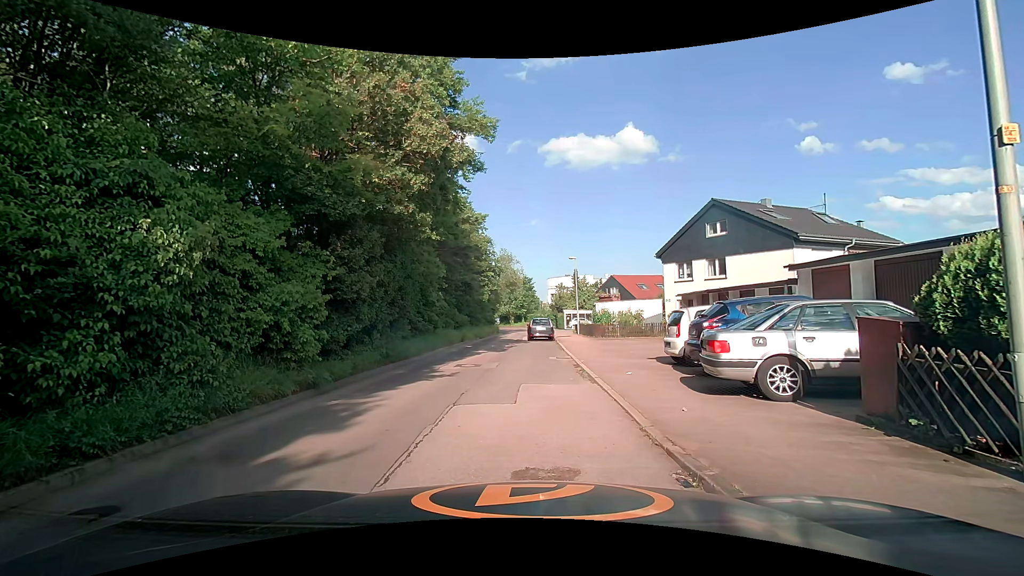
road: residential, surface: asphalt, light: Day
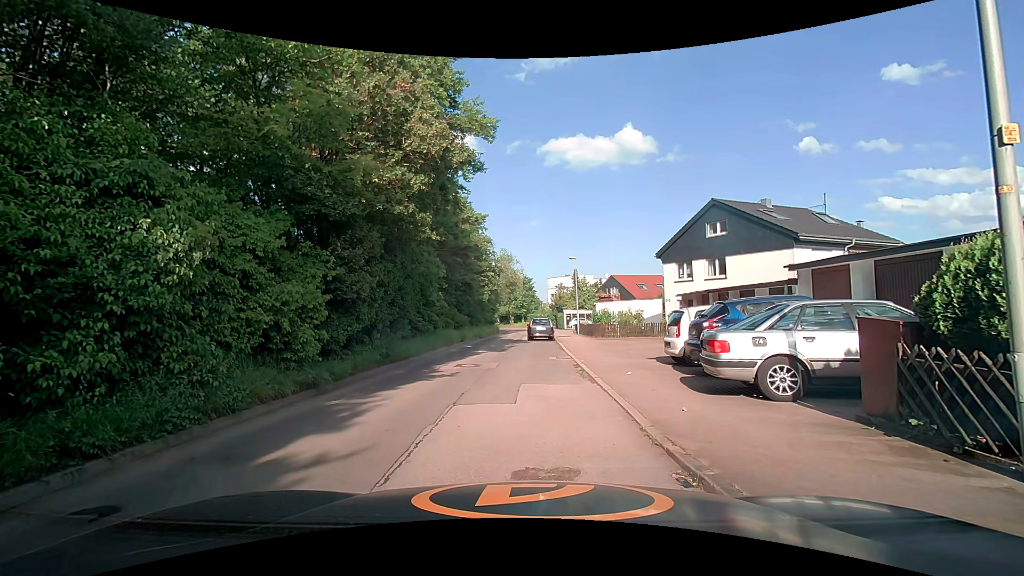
(0.0, 0.0) m; 0°
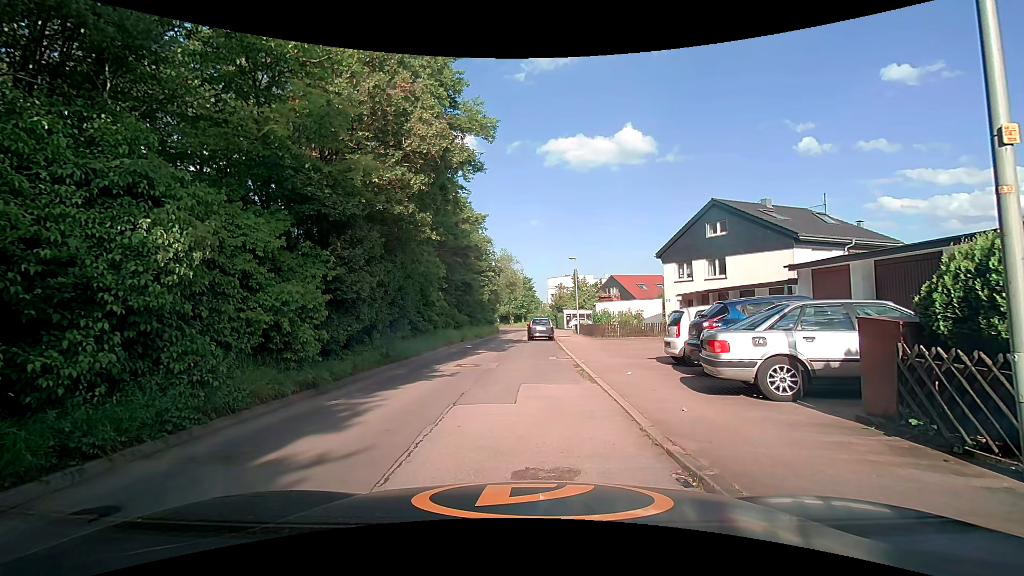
(0.0, 0.0) m; 0°
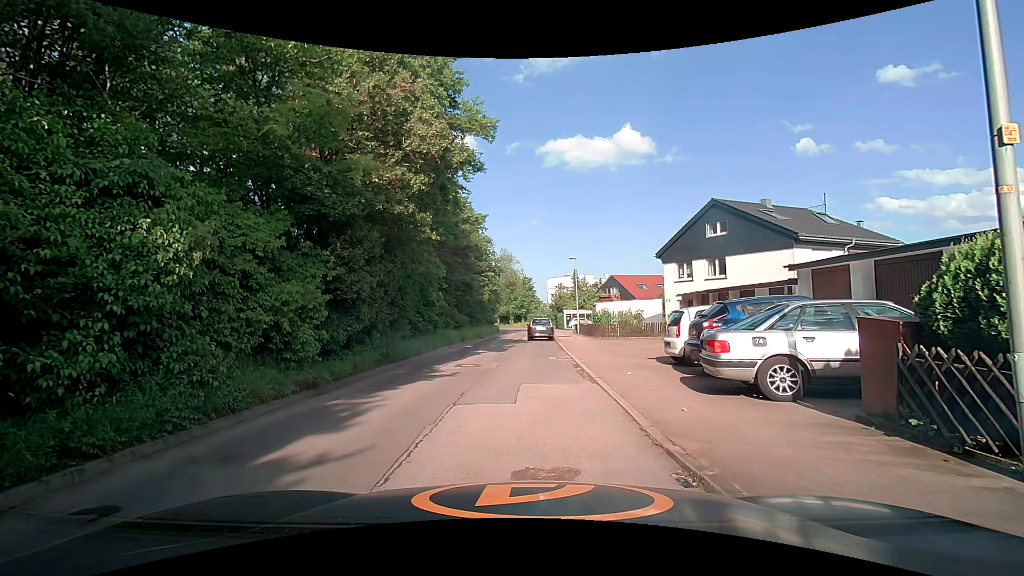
(0.0, 0.0) m; 0°
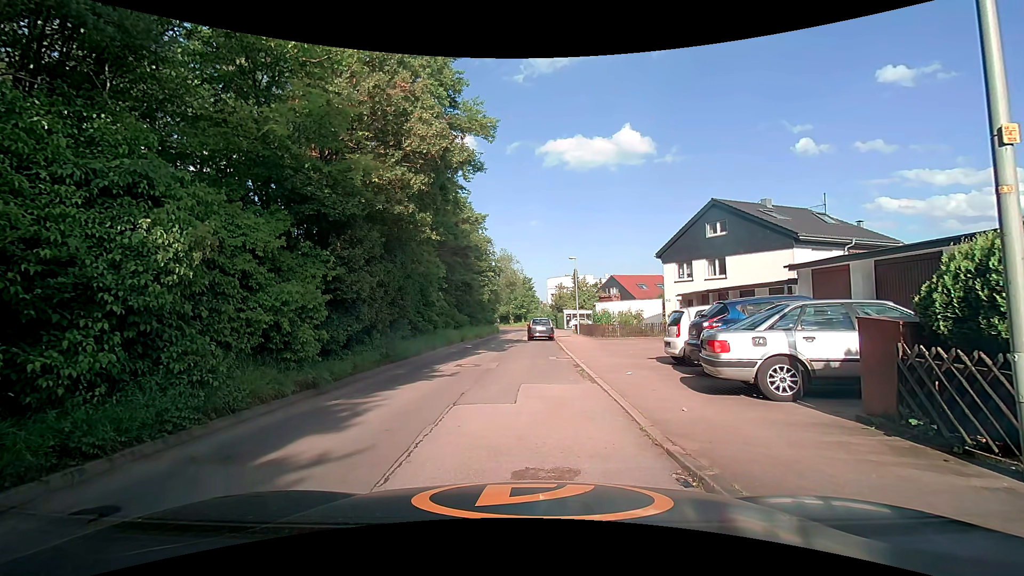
(0.0, 0.0) m; 0°
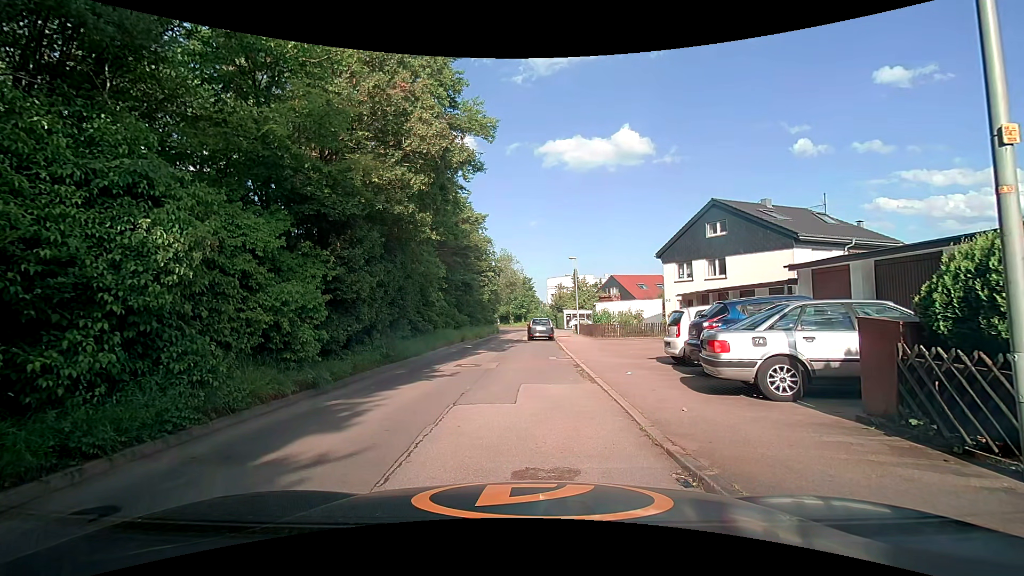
(0.0, 0.0) m; 0°
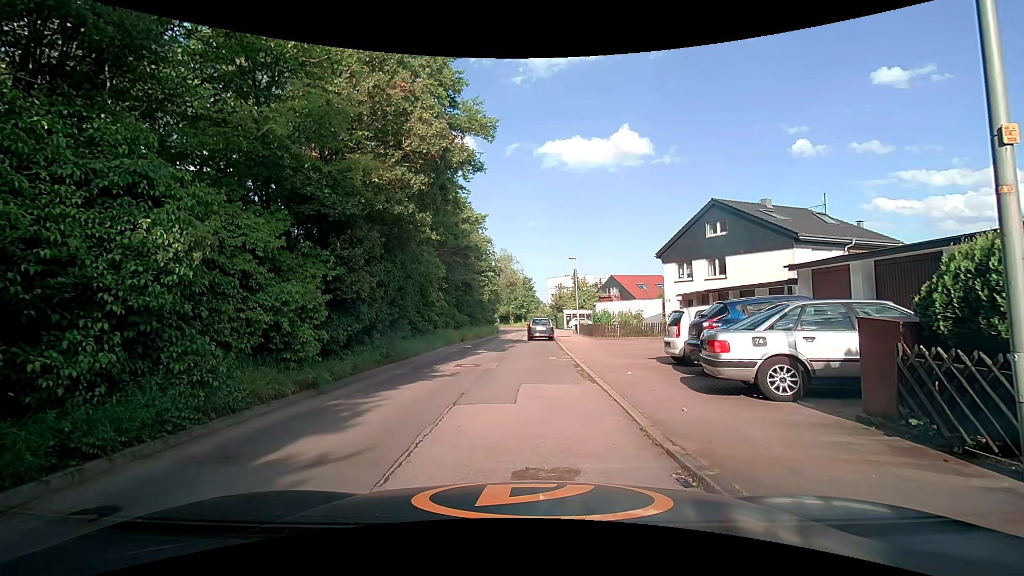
(0.0, 0.0) m; 0°
